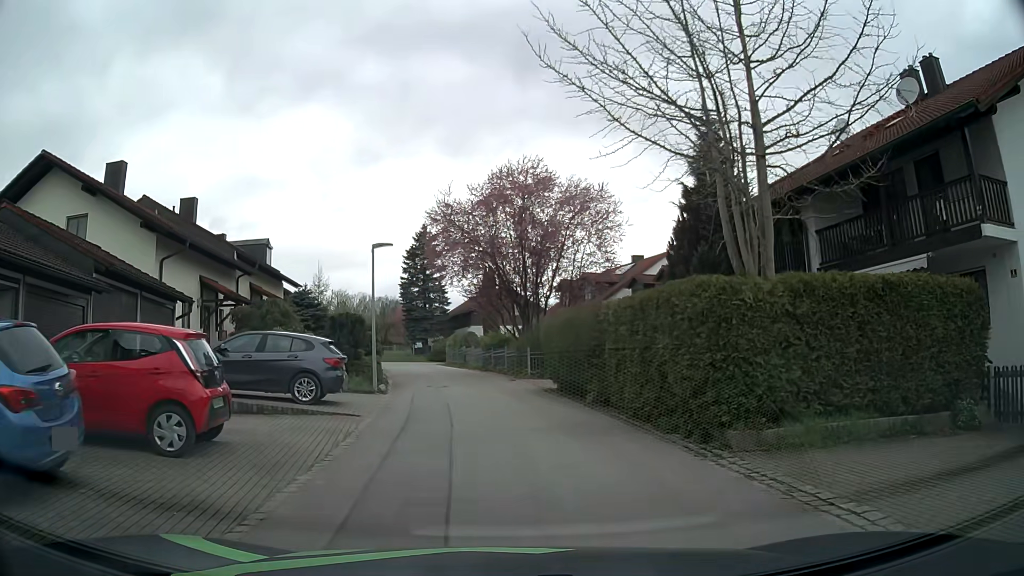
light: Day
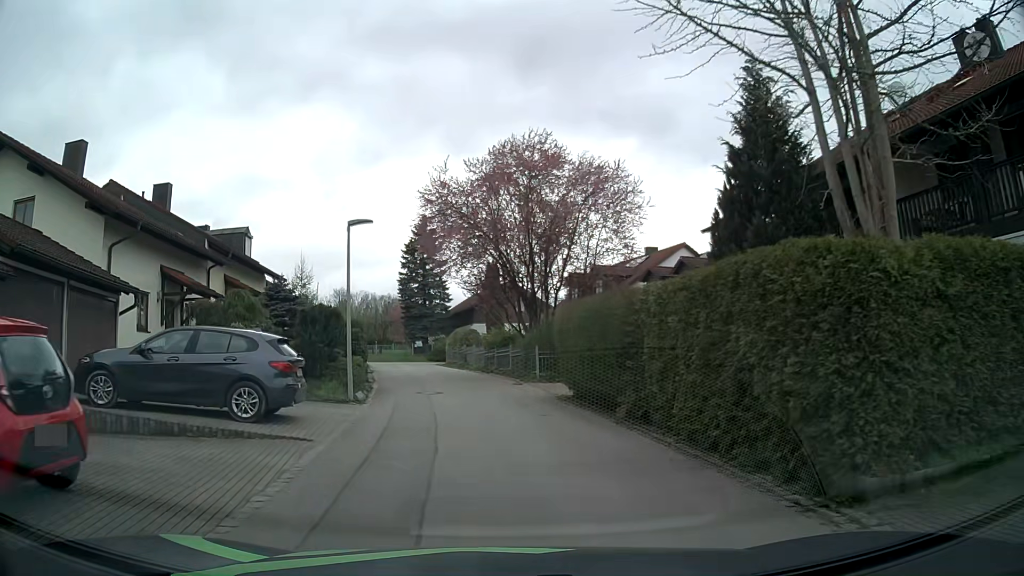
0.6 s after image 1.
(0.0, +3.5) m; +1°
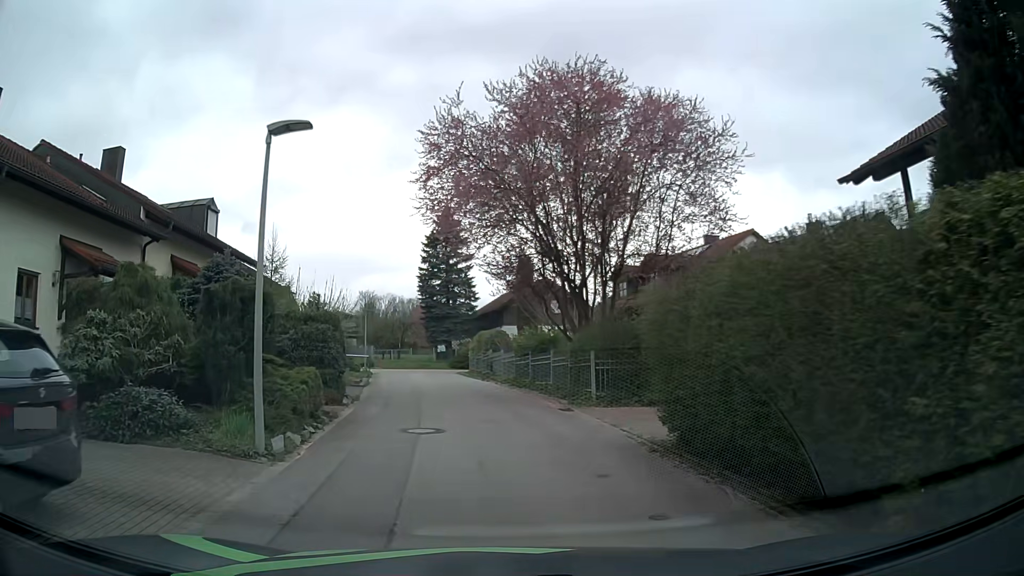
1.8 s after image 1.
(-0.3, +7.5) m; -5°
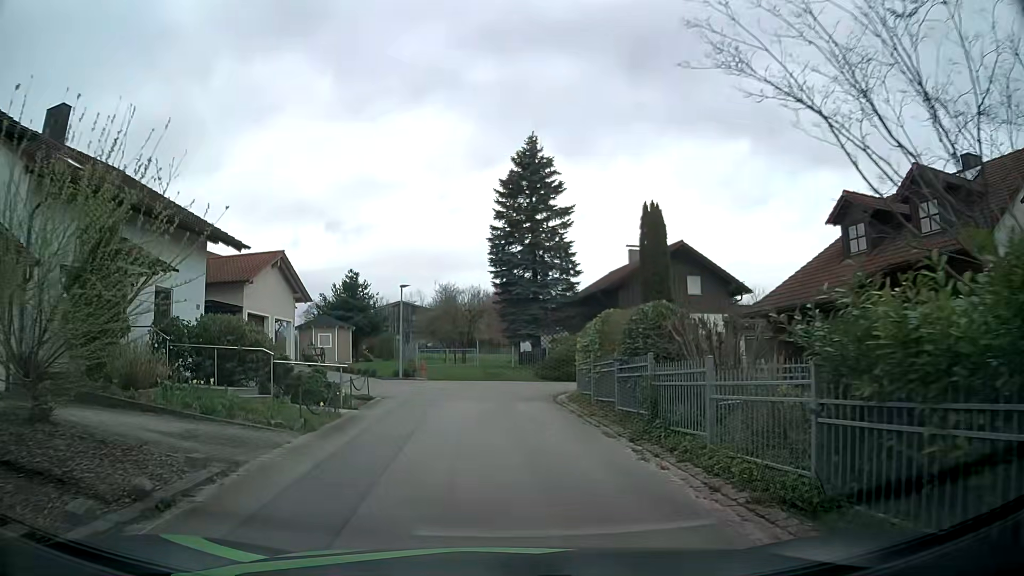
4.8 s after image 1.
(-0.8, +18.9) m; -6°
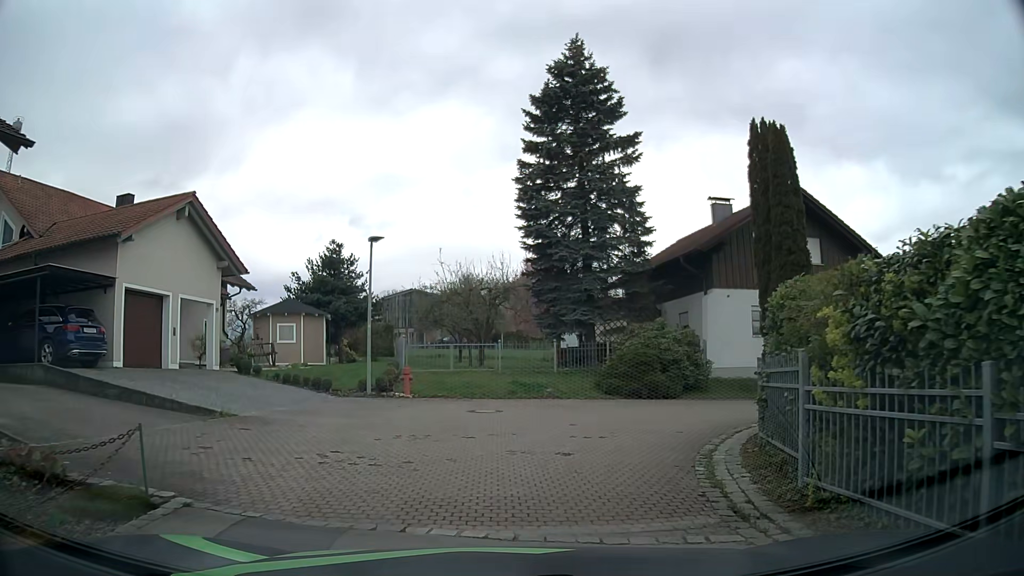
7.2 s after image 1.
(-0.4, +12.4) m; -2°
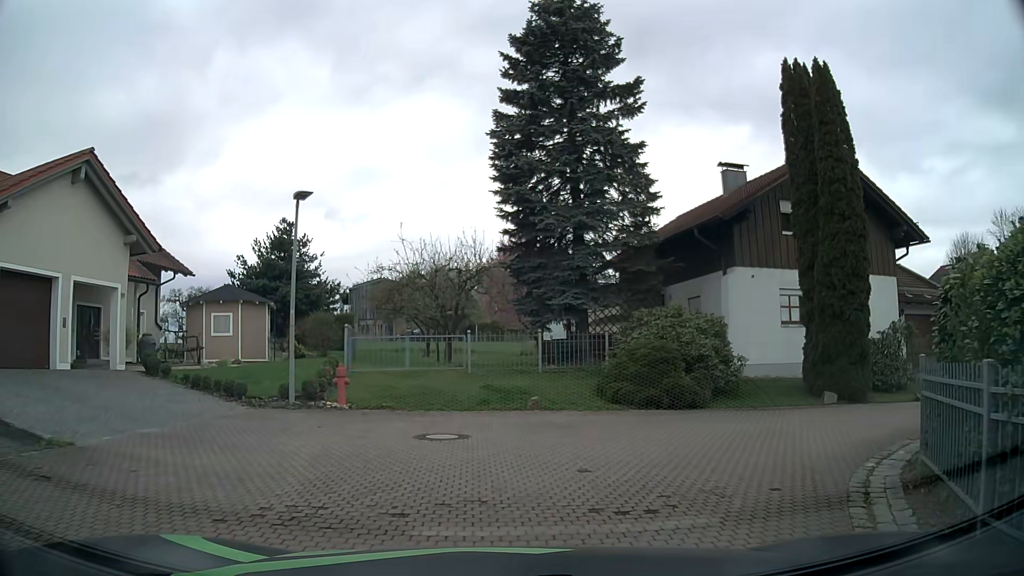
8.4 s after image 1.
(0.0, +4.8) m; +1°
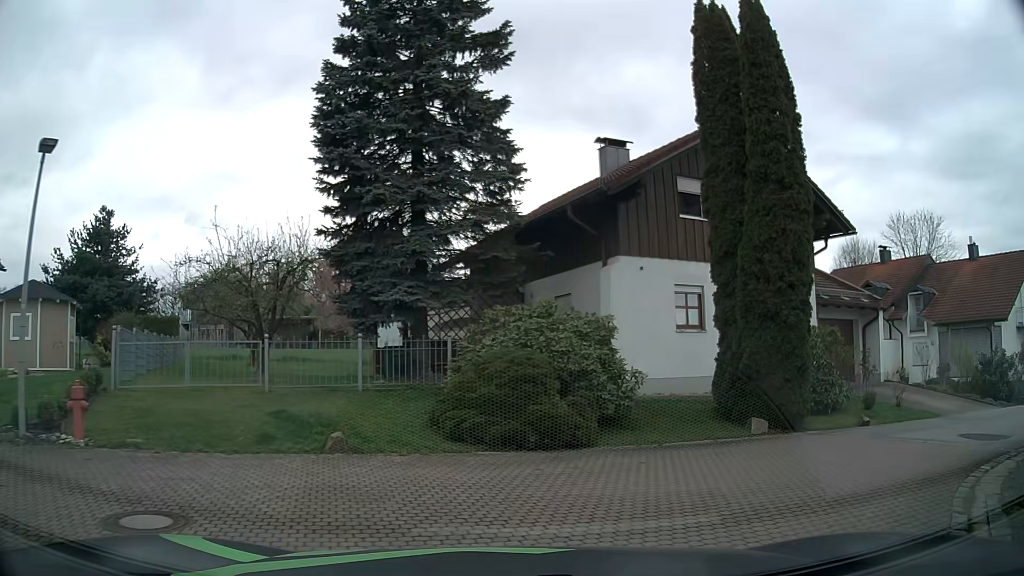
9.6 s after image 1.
(+0.4, +4.3) m; +13°
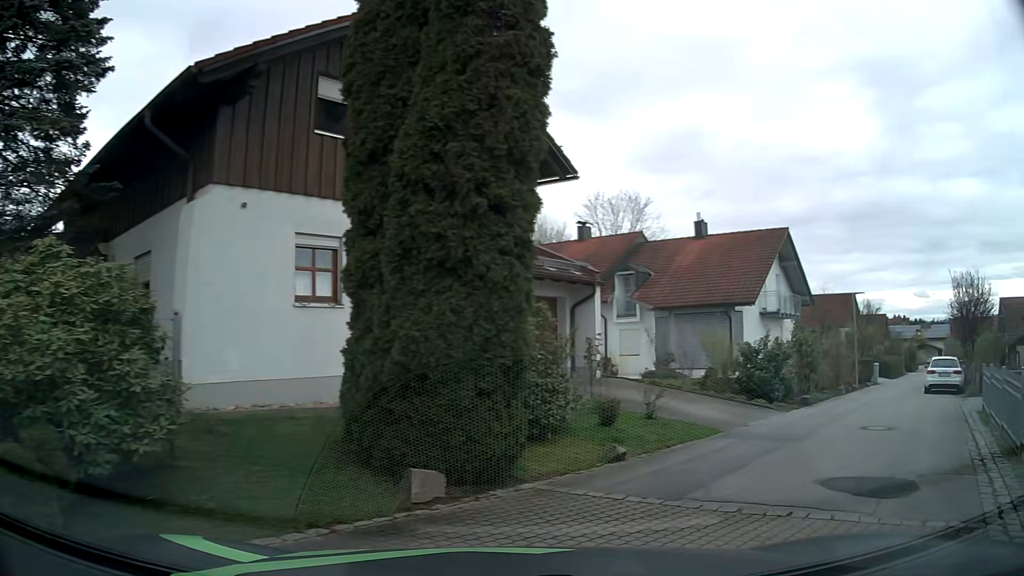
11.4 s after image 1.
(+1.3, +5.8) m; +27°
(+4, +9) (+10, +17) (+16, +25) (+22, +33) (+29, +41) (+35, +48) (+42, +56) (+48, +63) (+55, +71) (+61, +78) m
